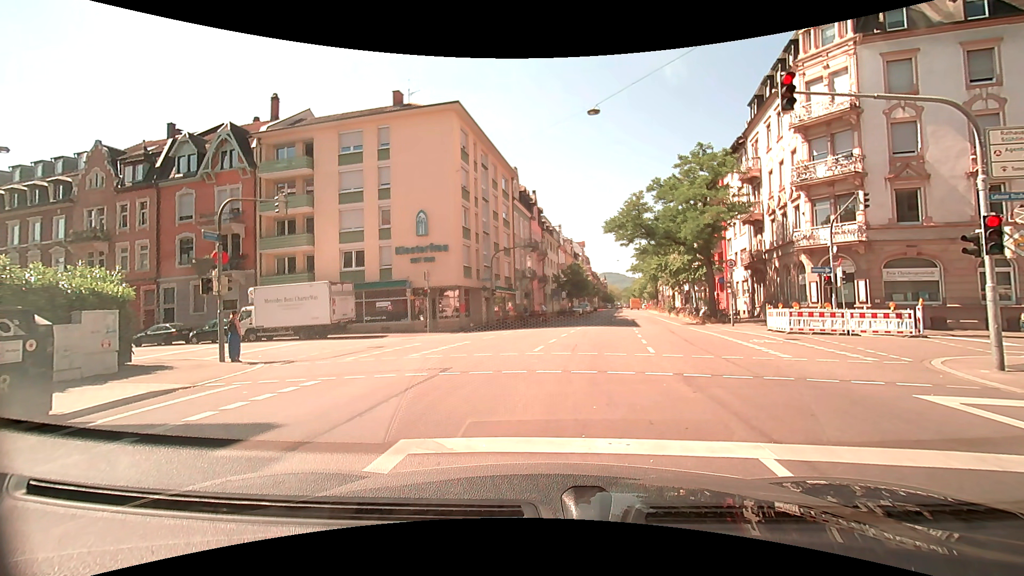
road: secondary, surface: asphalt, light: Day
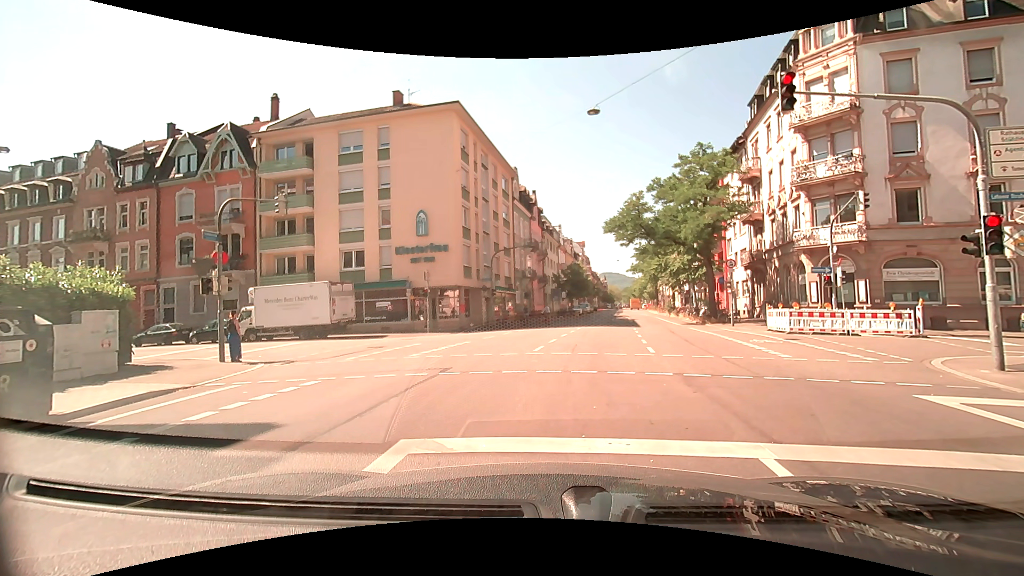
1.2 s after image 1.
(0.0, 0.0) m; 0°
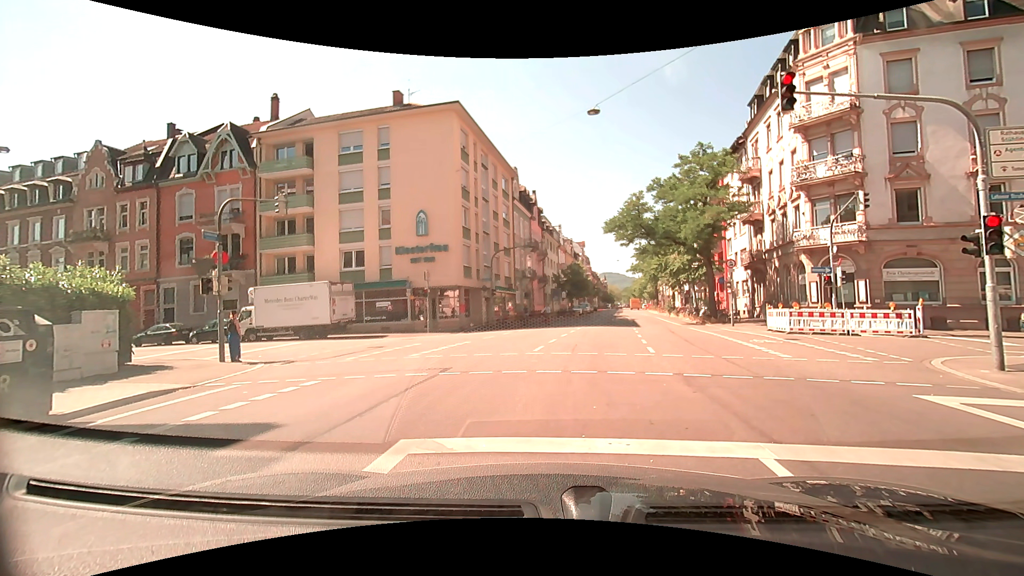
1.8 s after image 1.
(0.0, 0.0) m; 0°
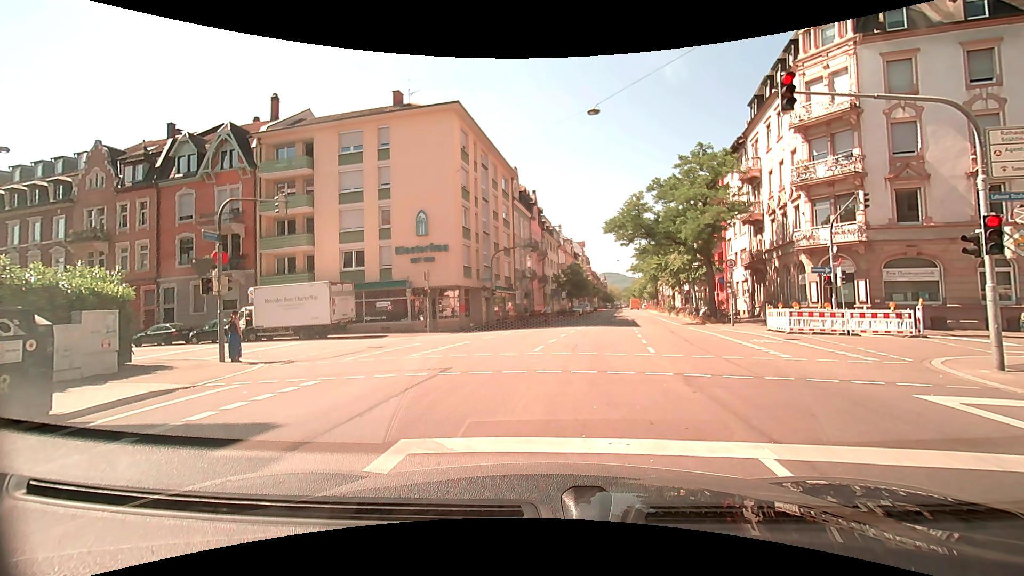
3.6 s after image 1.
(0.0, 0.0) m; 0°
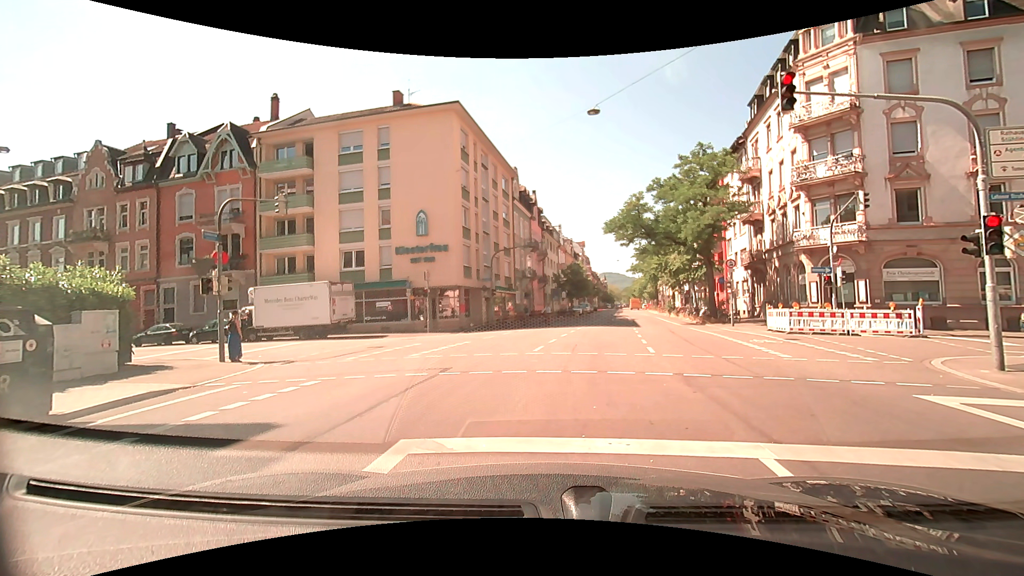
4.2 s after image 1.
(0.0, 0.0) m; 0°
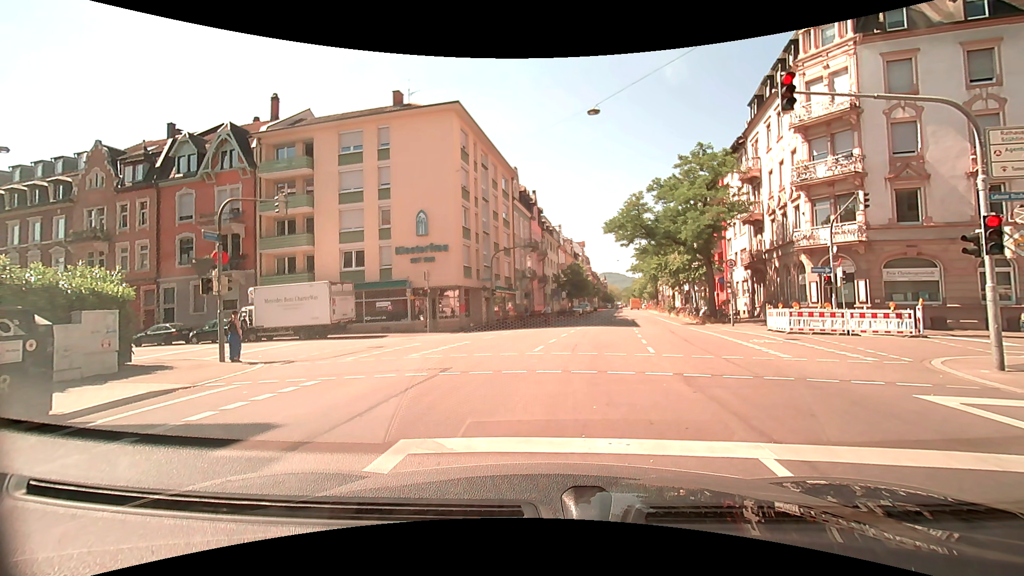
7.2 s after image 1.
(0.0, 0.0) m; 0°
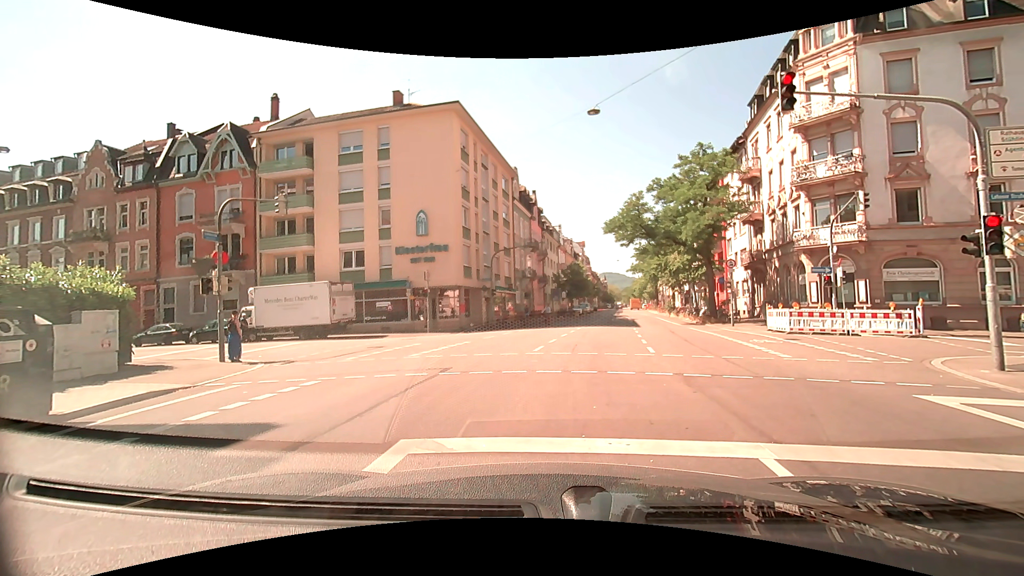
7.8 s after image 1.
(0.0, 0.0) m; 0°
